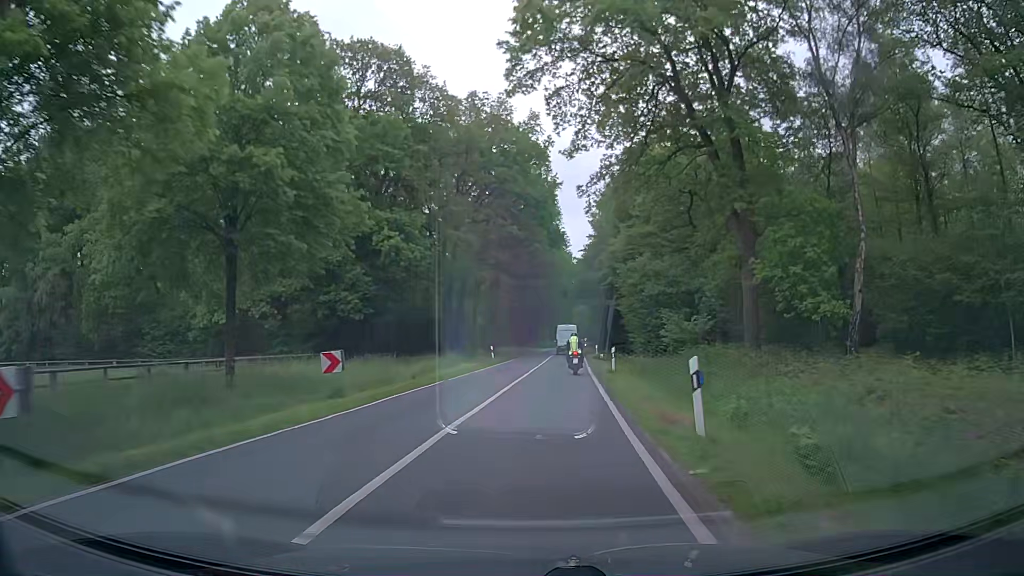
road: secondary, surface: asphalt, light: Day
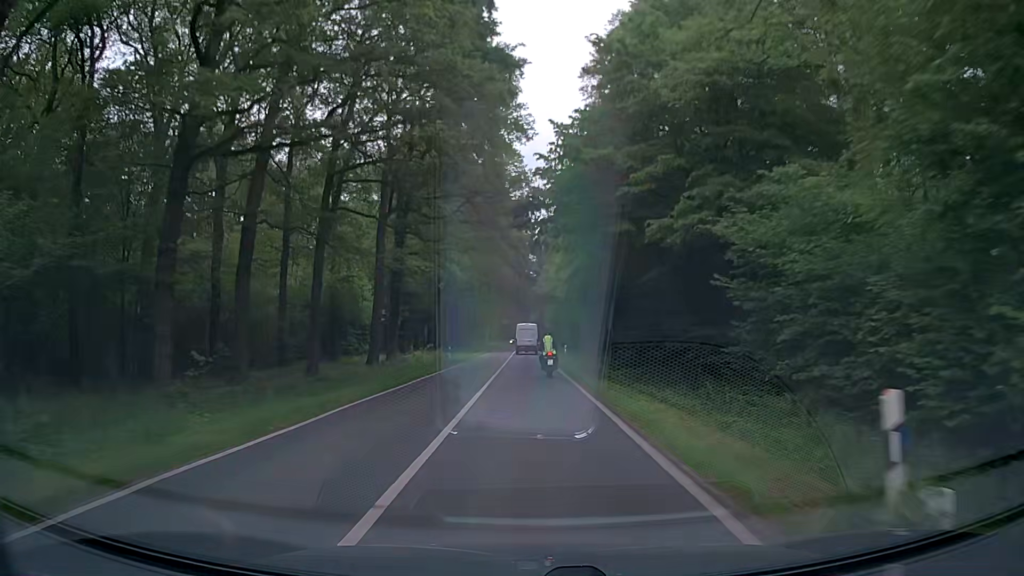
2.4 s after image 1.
(+1.8, +42.1) m; +4°
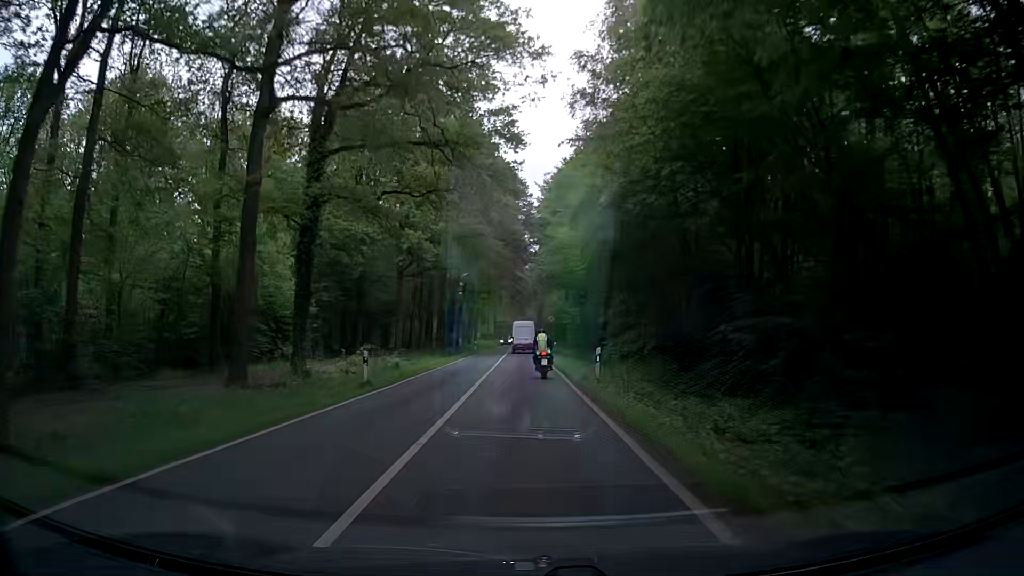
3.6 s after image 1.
(-0.1, +21.4) m; 0°
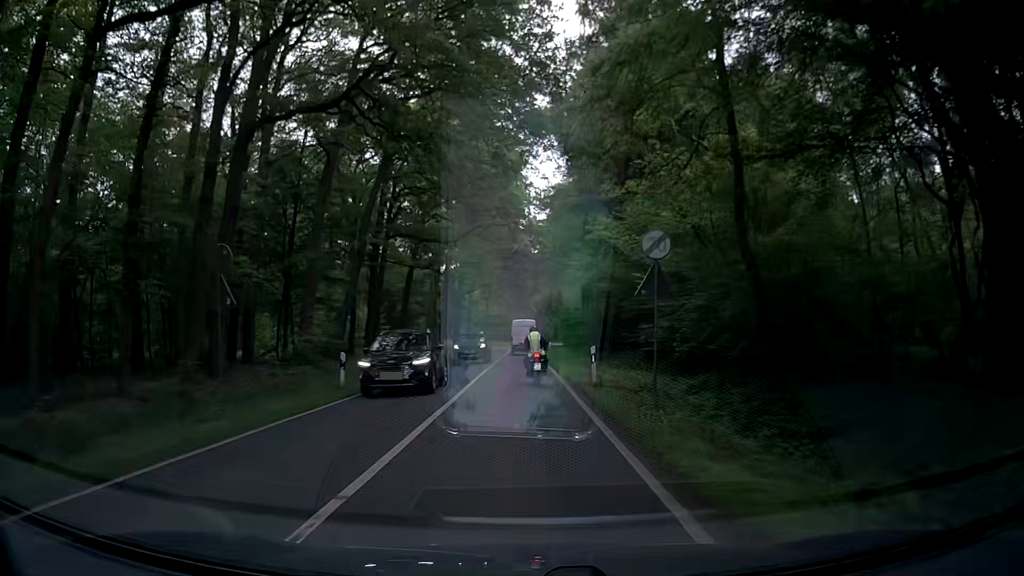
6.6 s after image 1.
(-0.1, +52.0) m; 0°
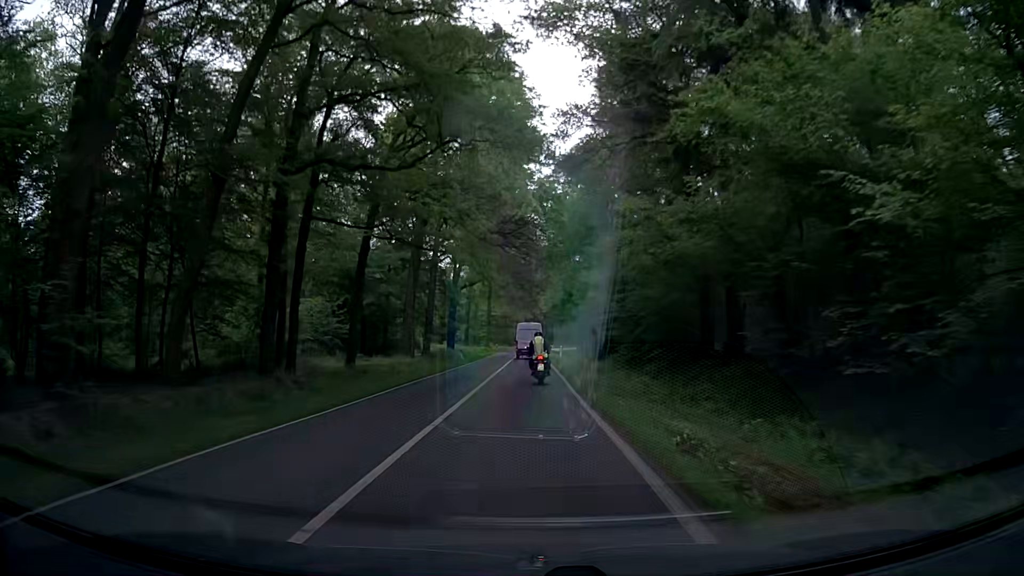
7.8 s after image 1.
(+0.2, +19.5) m; -1°
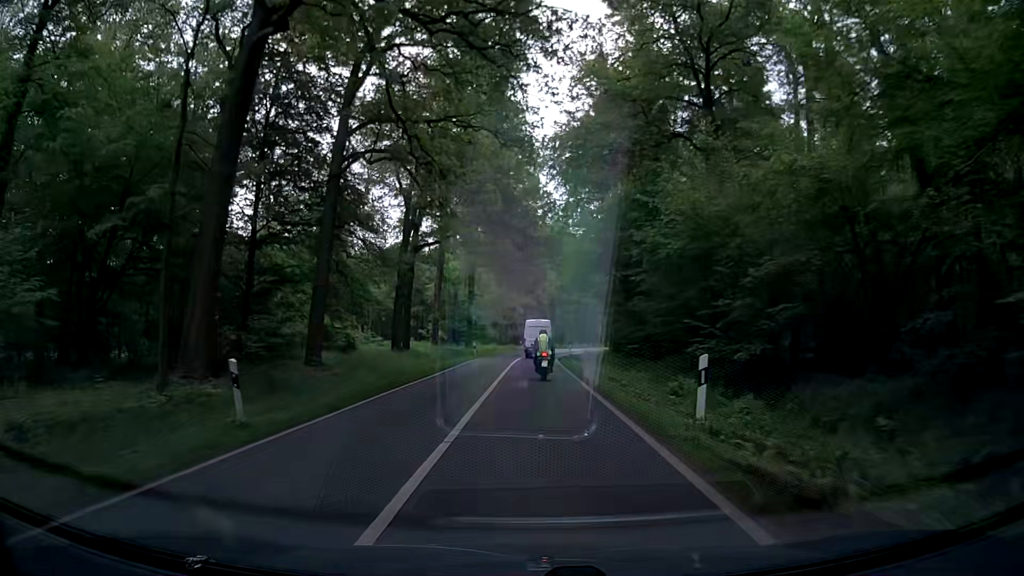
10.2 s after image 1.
(-0.1, +38.9) m; 0°
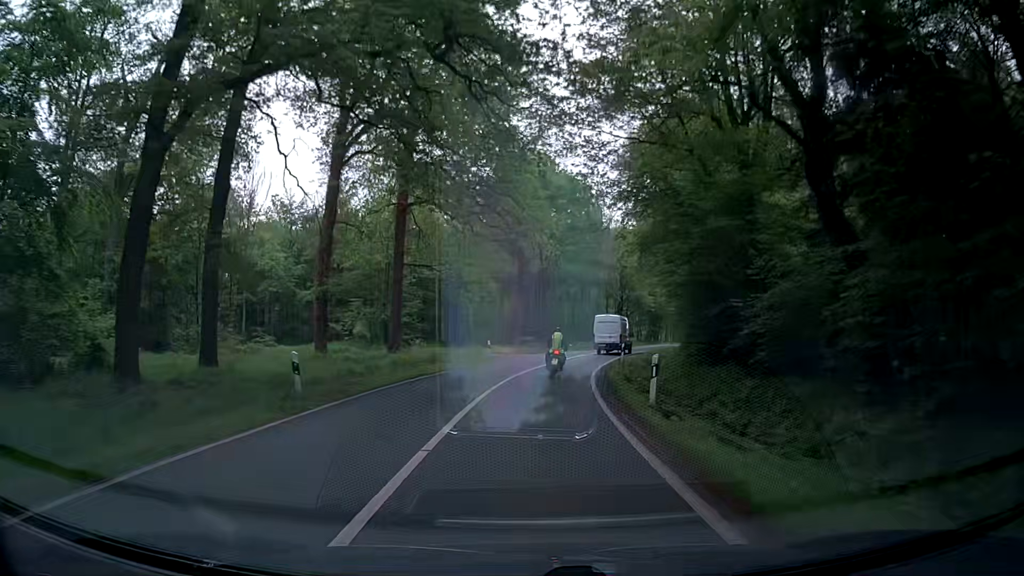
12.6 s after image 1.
(+0.1, +37.7) m; 0°
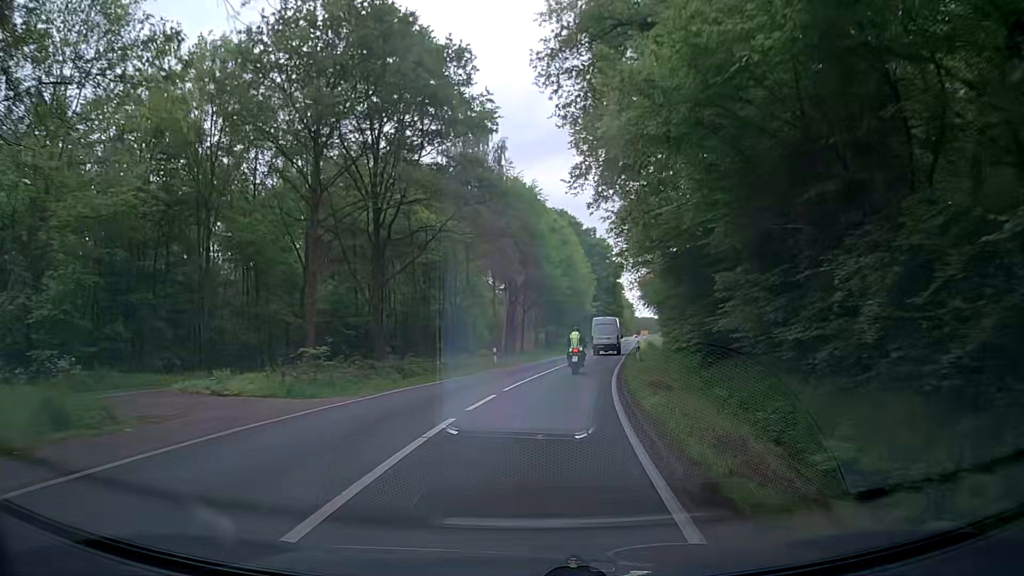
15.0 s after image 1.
(+3.2, +35.9) m; +11°
(0, +10) (+1, +20) (+2, +30) (+4, +40) (+6, +50) (+7, +59) (+9, +69) (+11, +79) (+12, +89) (+14, +99) m
